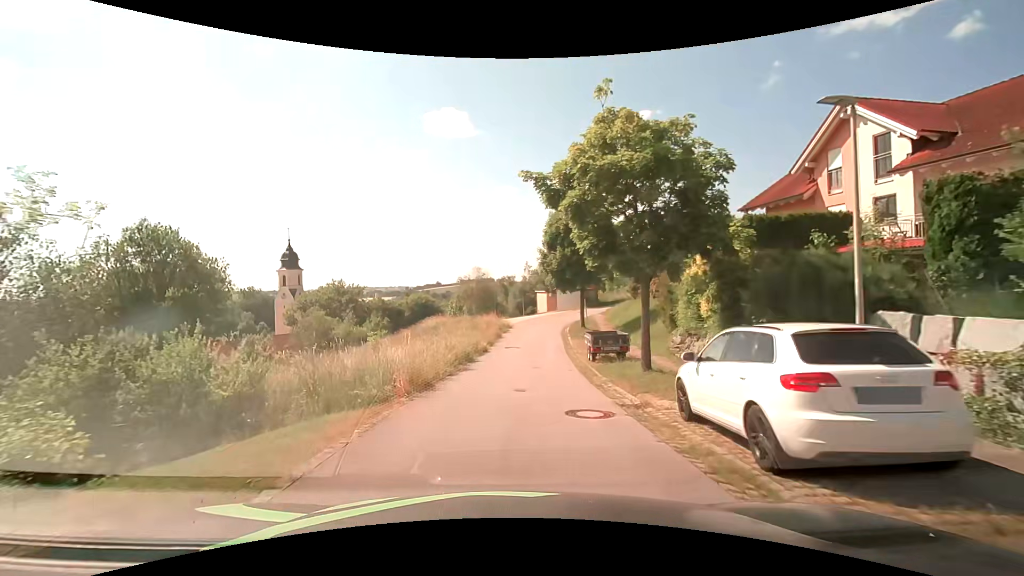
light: Day
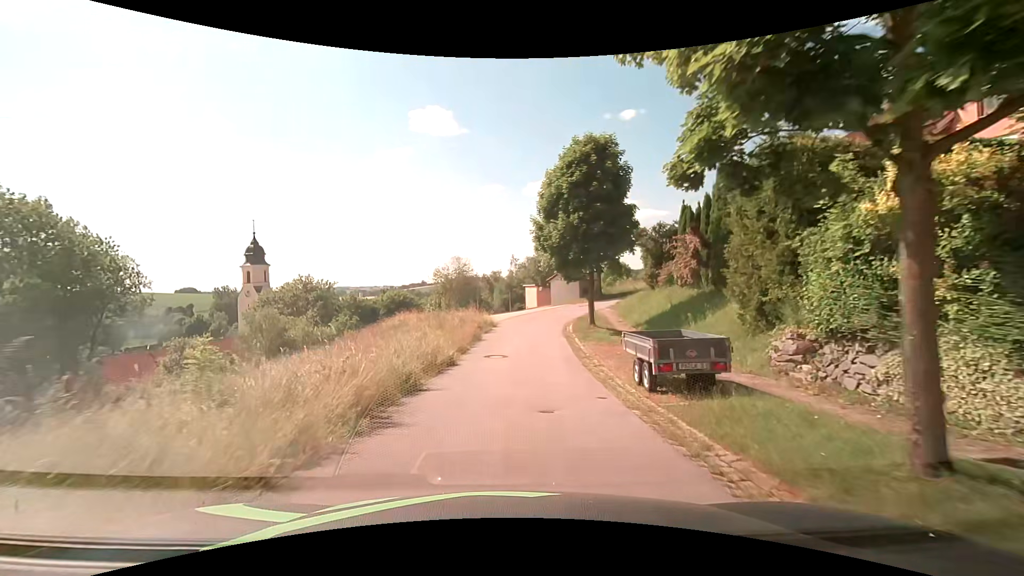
(+0.3, +9.0) m; +2°
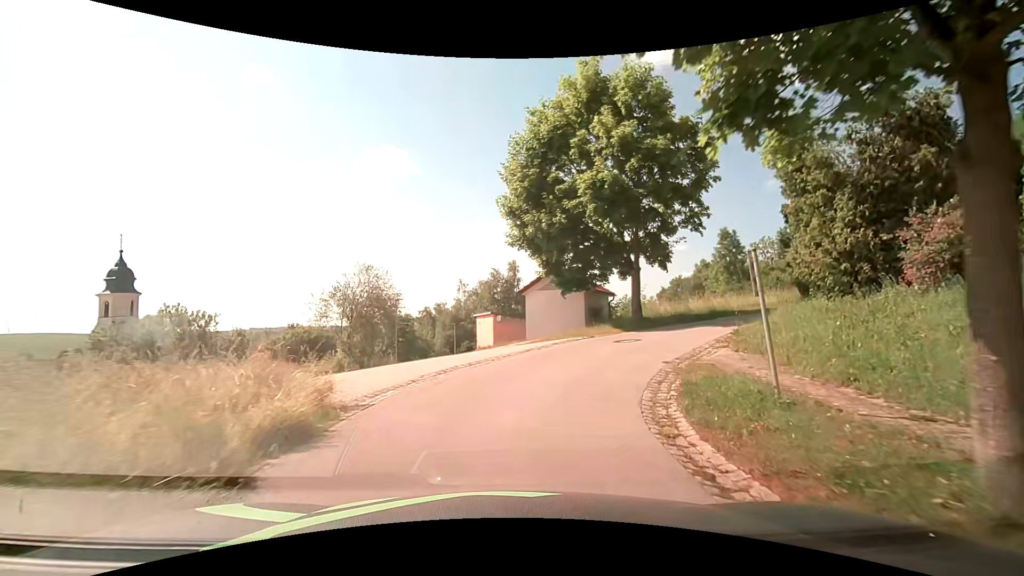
(+0.8, +22.5) m; +5°
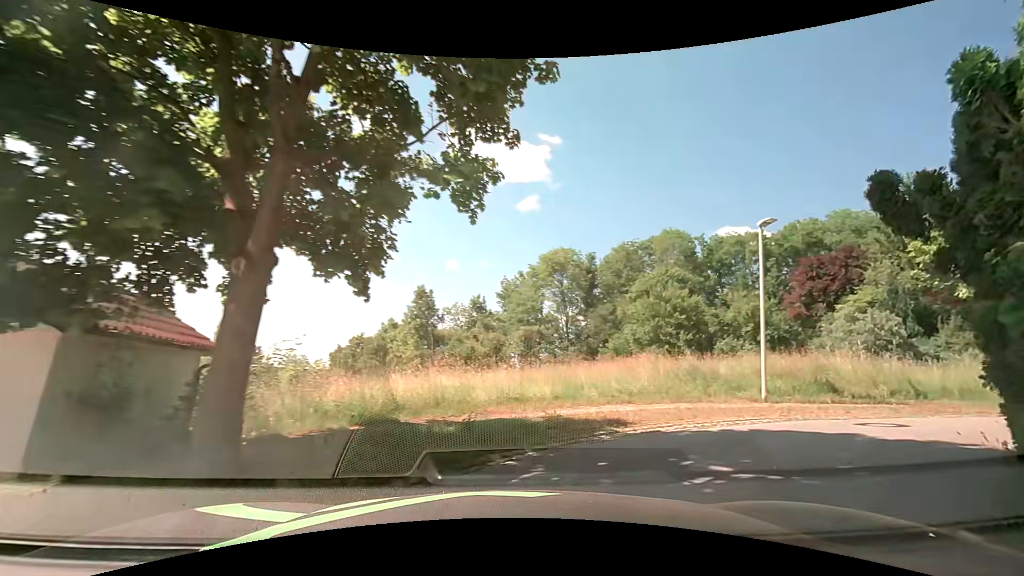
(+2.9, +13.7) m; +35°
